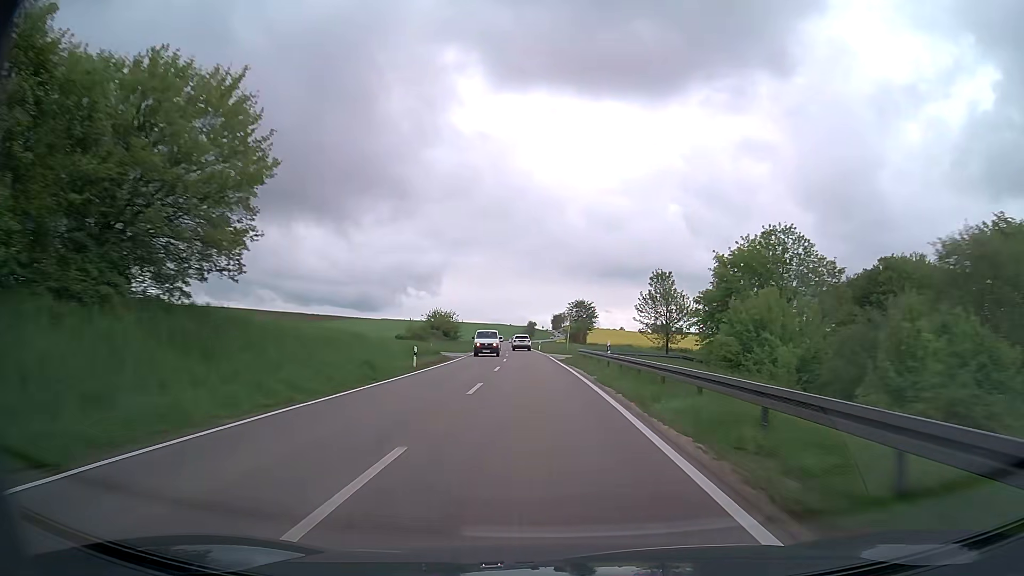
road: secondary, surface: asphalt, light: Day
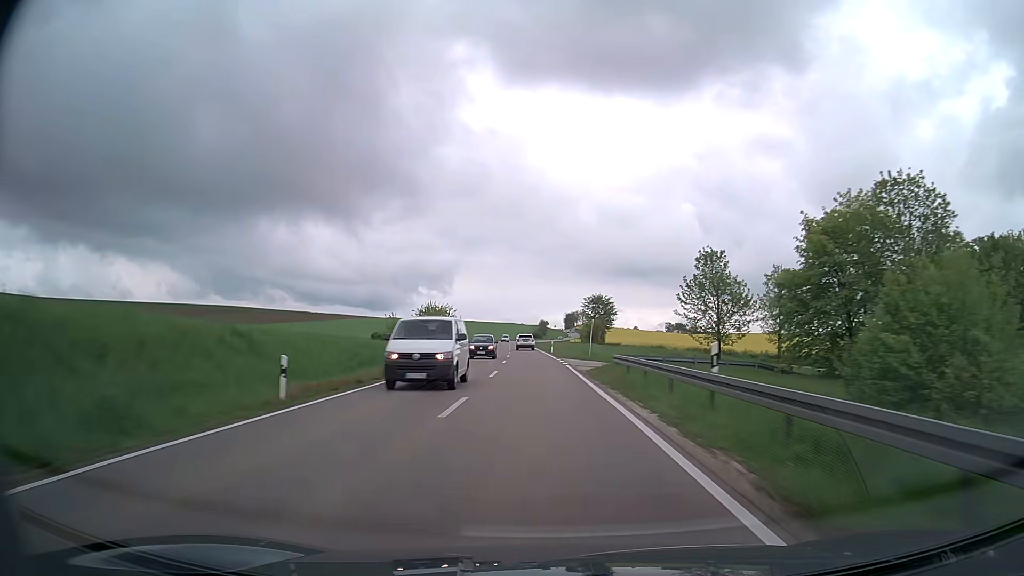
(-0.1, +17.1) m; -1°
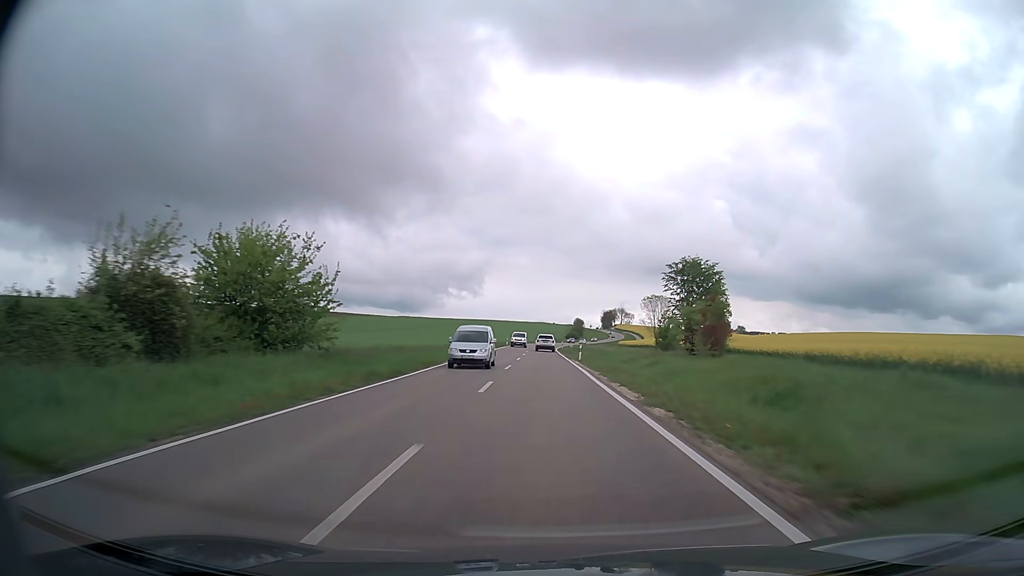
(-1.7, +67.6) m; -2°
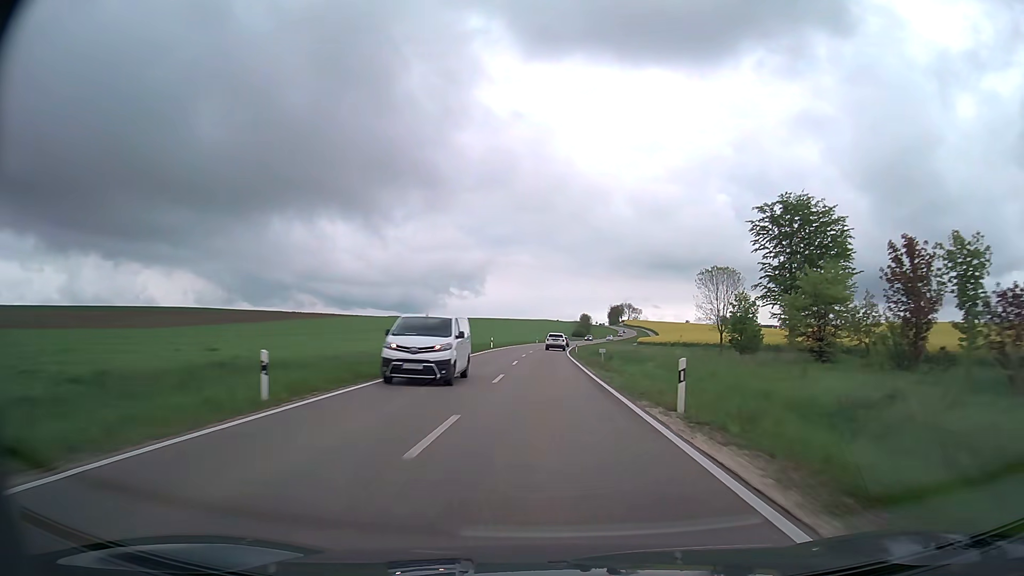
(-0.2, +33.1) m; 0°
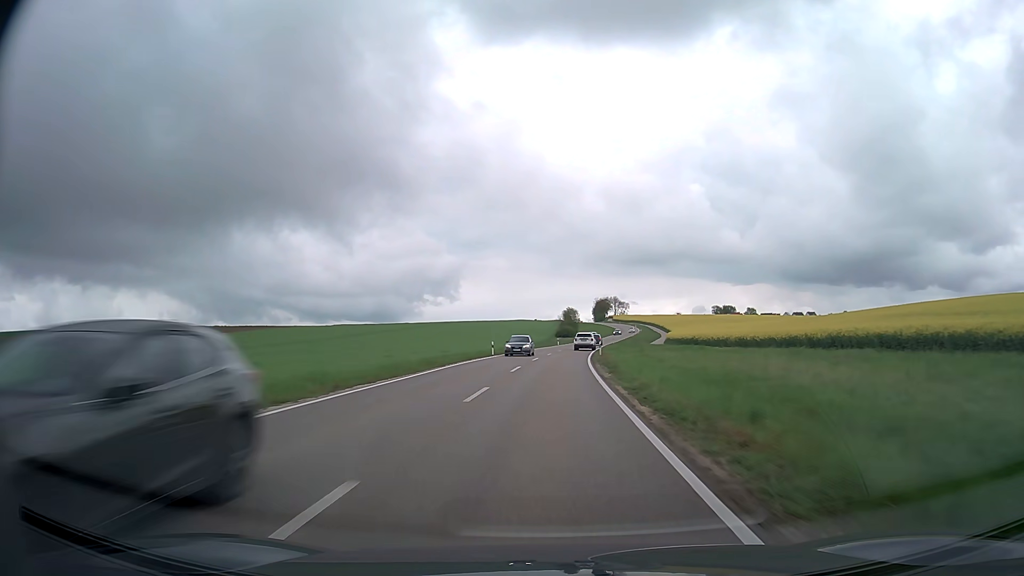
(+0.8, +65.6) m; +2°
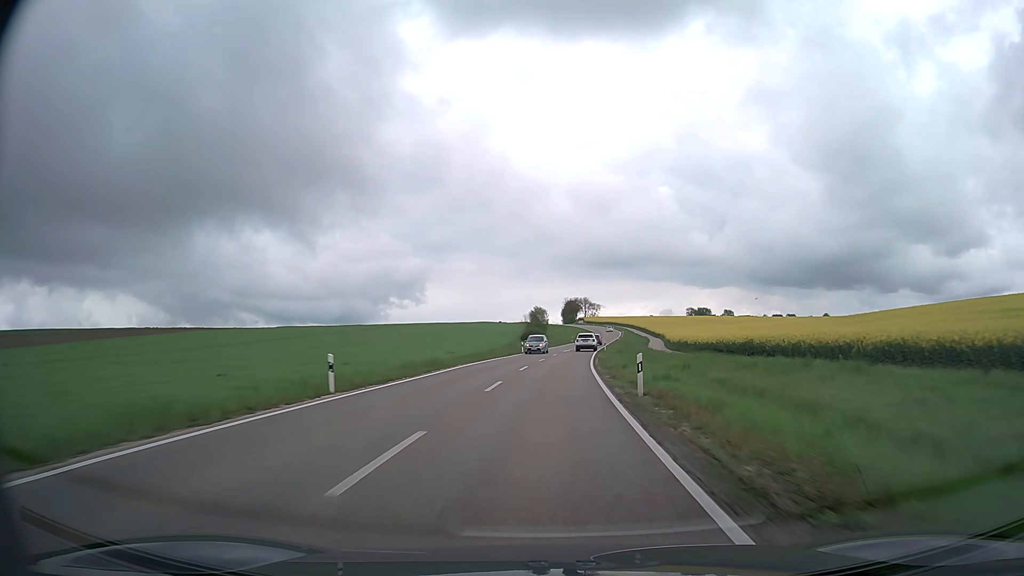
(+0.8, +32.5) m; +3°
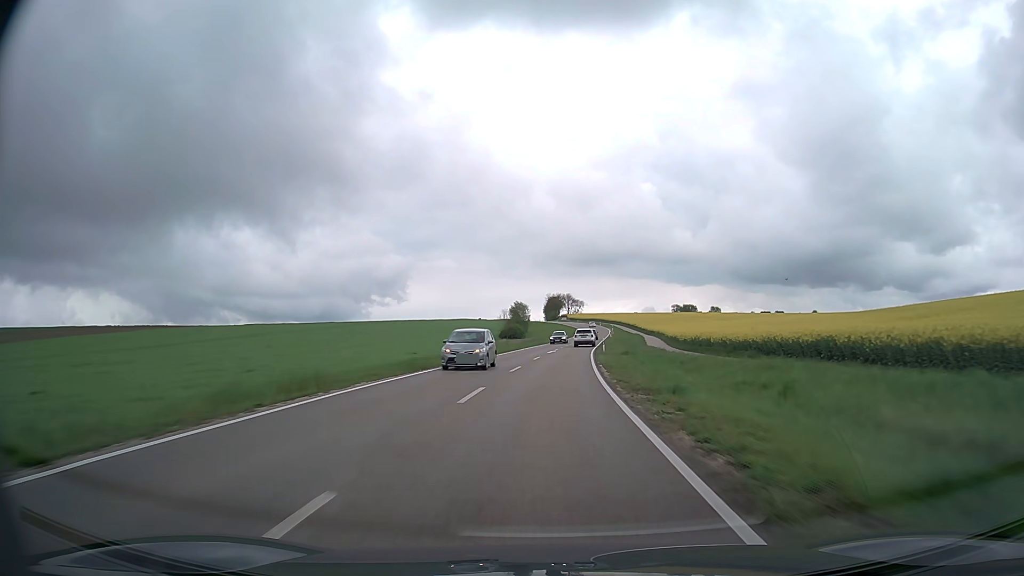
(+0.2, +16.2) m; +1°
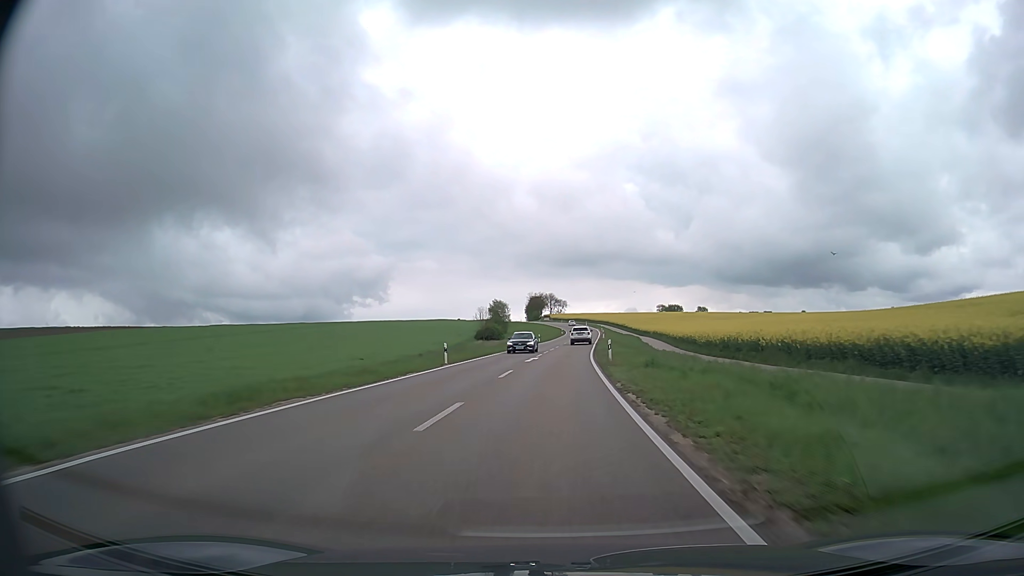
(+0.2, +16.2) m; +1°
(0, +10) (0, +20) (+1, +30) (+1, +40) (+2, +50) (+3, +60) (+4, +70) (+5, +80) (+5, +90) (+6, +100) m
